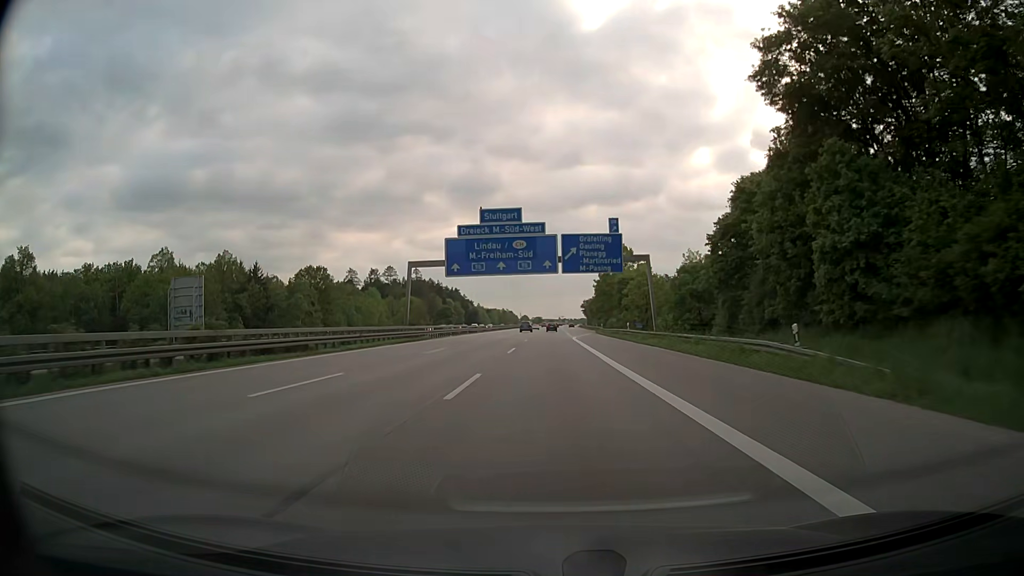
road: motorway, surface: asphalt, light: Day
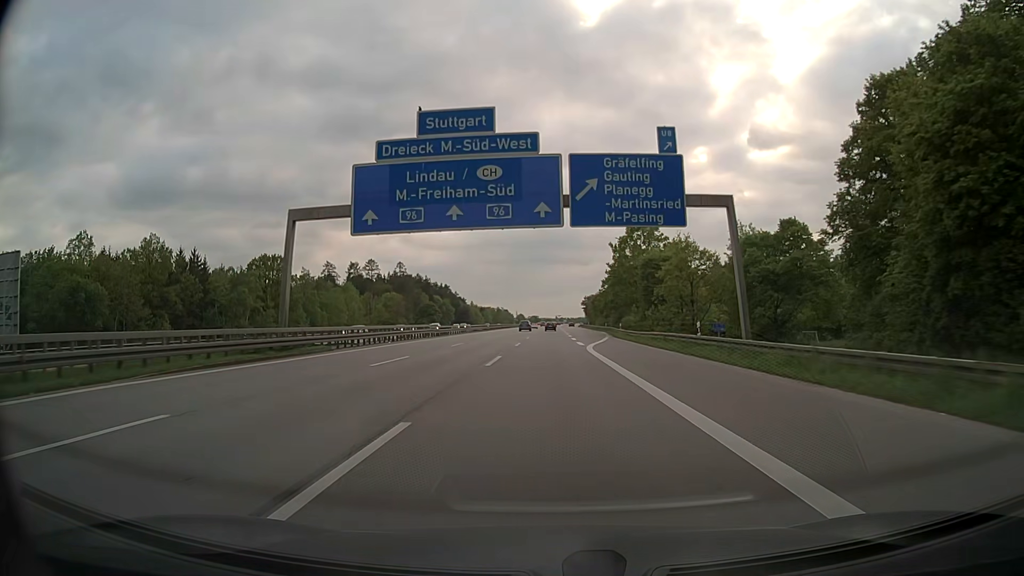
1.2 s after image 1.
(+0.1, +26.9) m; 0°
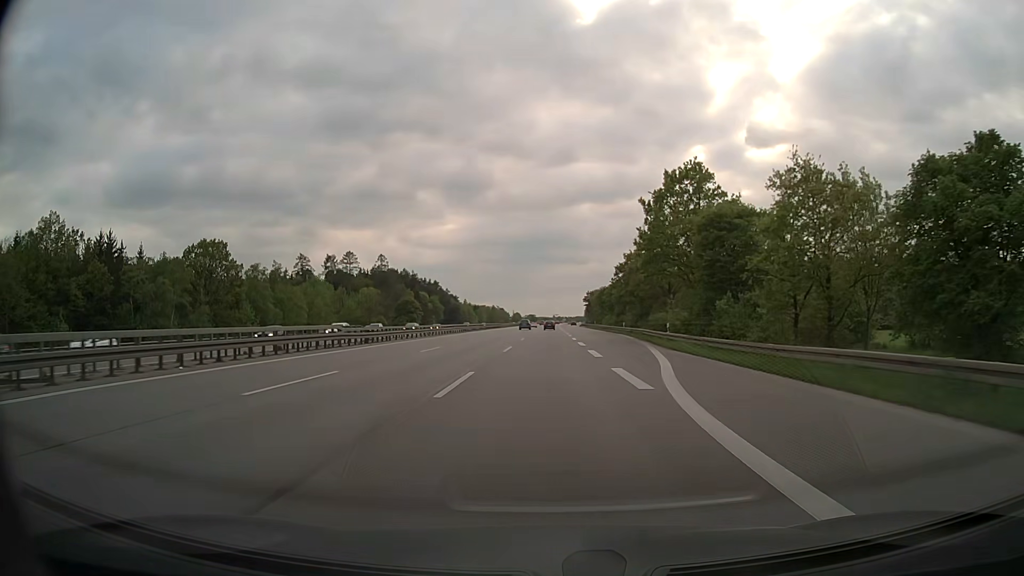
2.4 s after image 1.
(0.0, +26.9) m; 0°
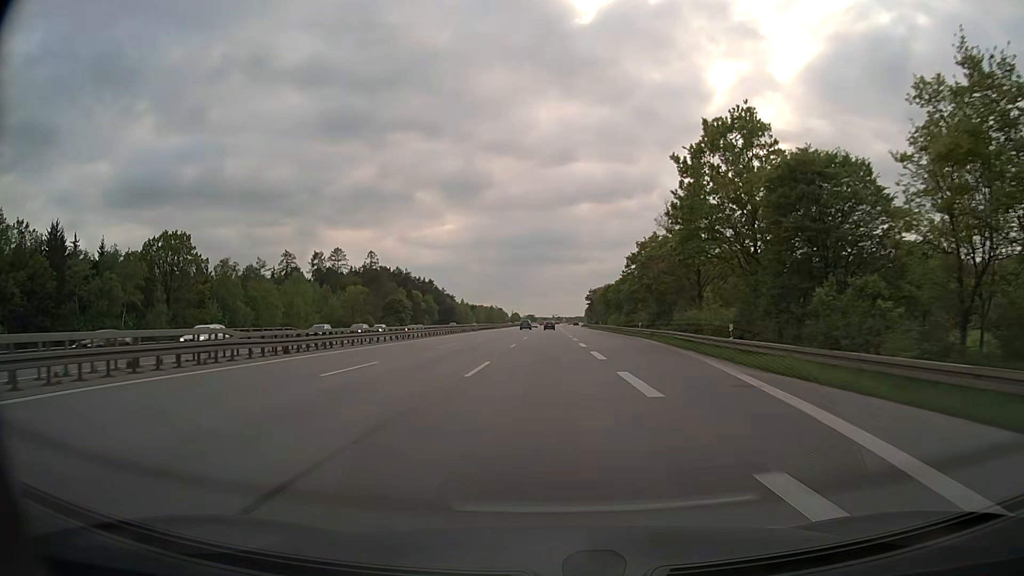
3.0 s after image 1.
(0.0, +13.4) m; +1°
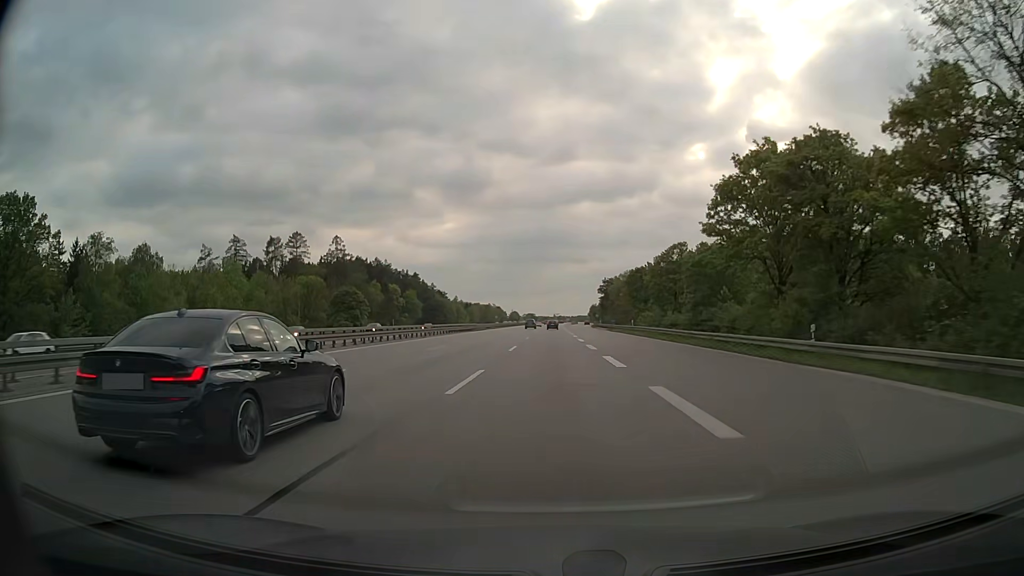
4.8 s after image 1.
(-0.2, +40.3) m; 0°
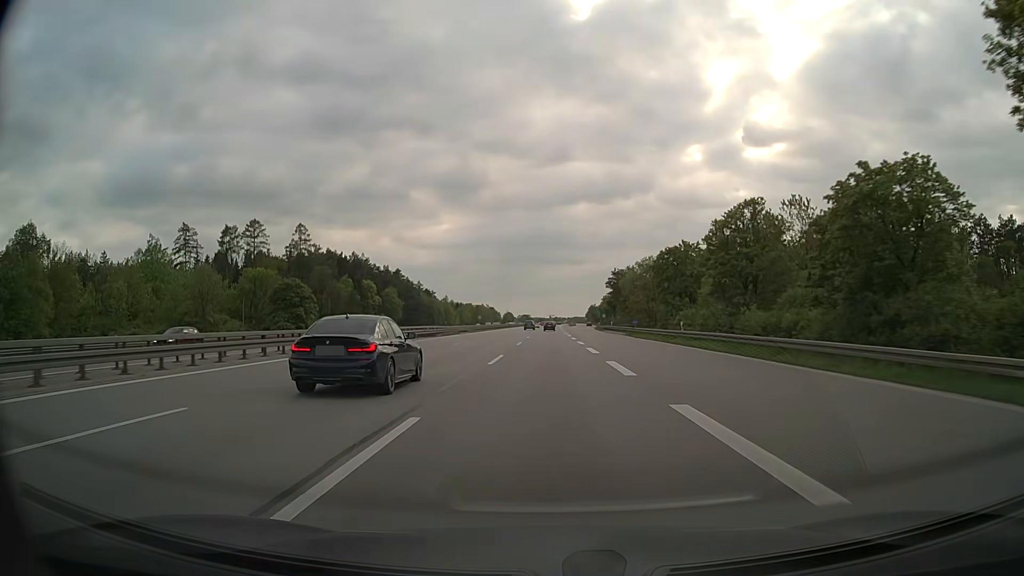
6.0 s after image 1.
(+0.1, +26.9) m; 0°
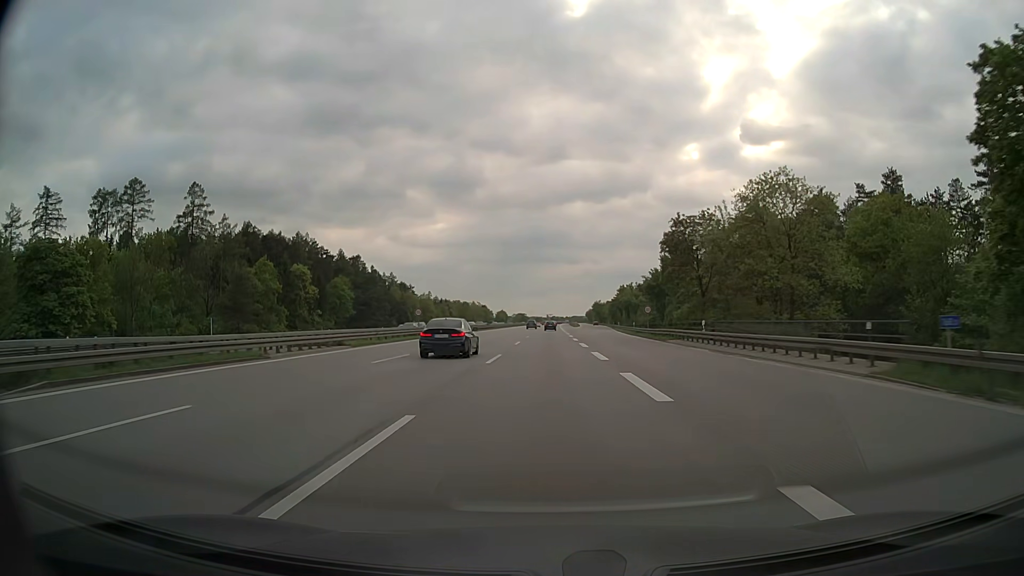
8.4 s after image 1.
(+0.1, +53.7) m; 0°
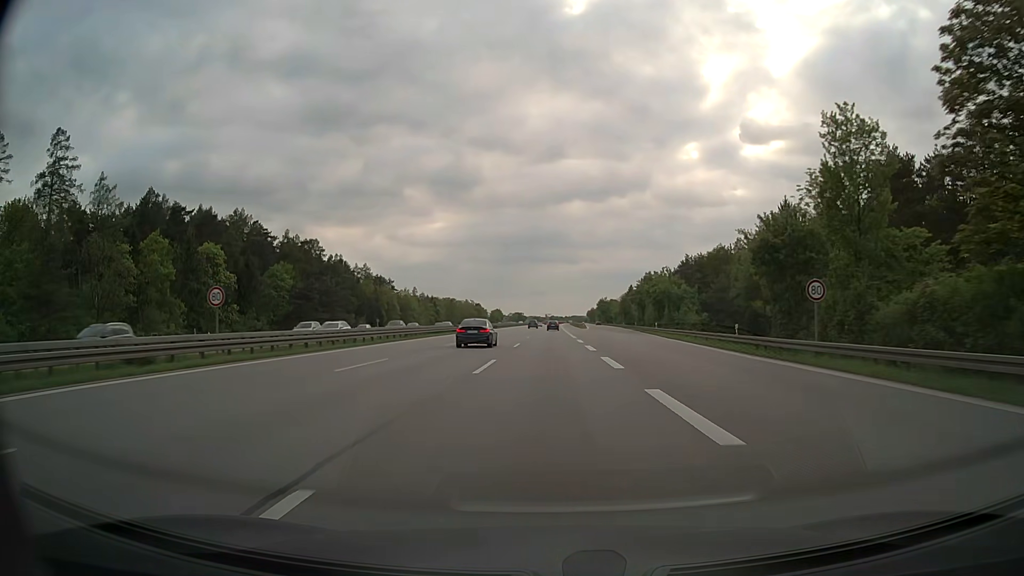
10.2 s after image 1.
(+0.2, +40.3) m; 0°
(0, +10) (0, +20) (0, +30) (0, +40) (0, +50) (0, +60) (0, +70) (0, +80) (0, +90) (+1, +100) m
